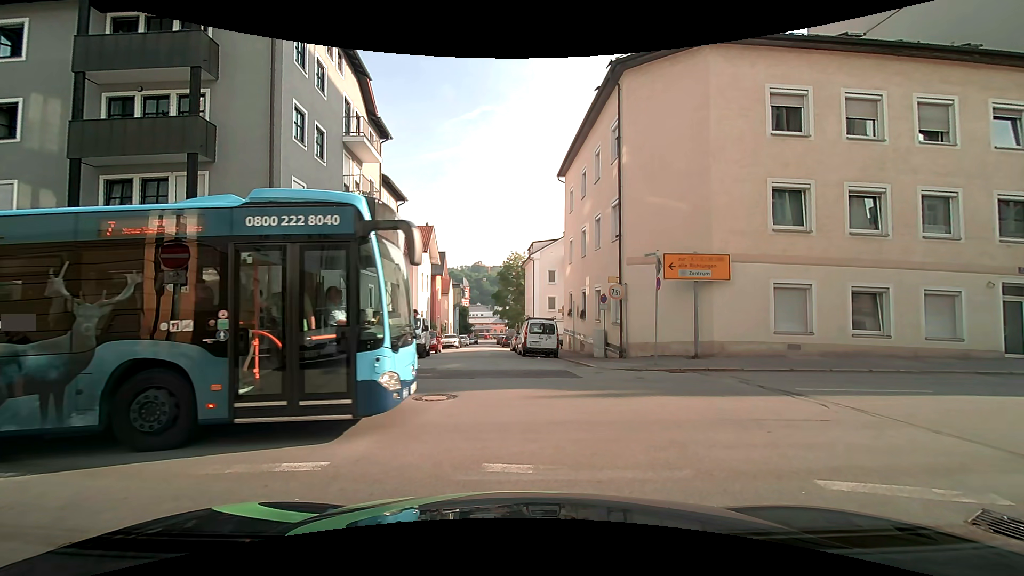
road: residential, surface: asphalt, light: Day
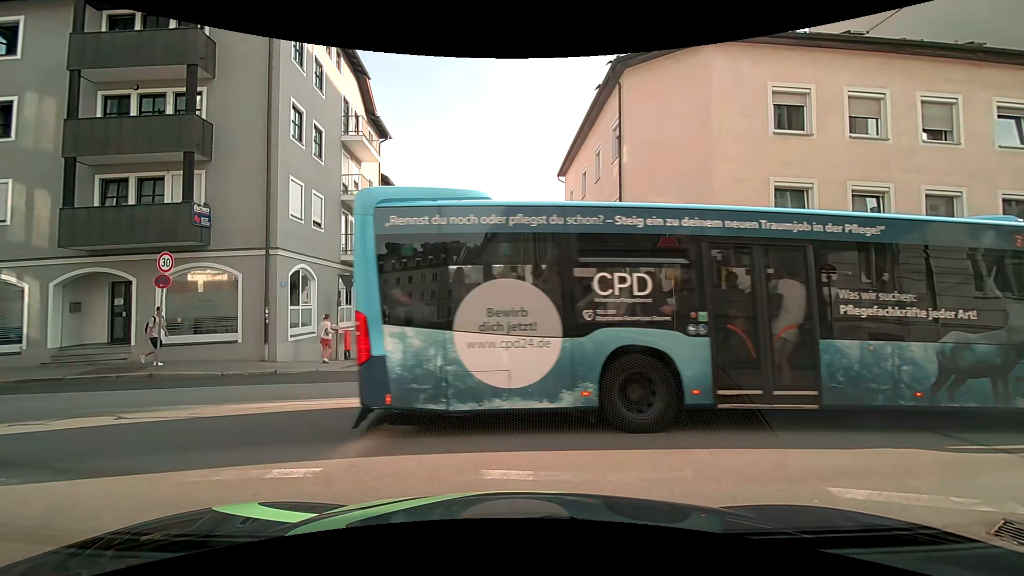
(0.0, +0.1) m; 0°
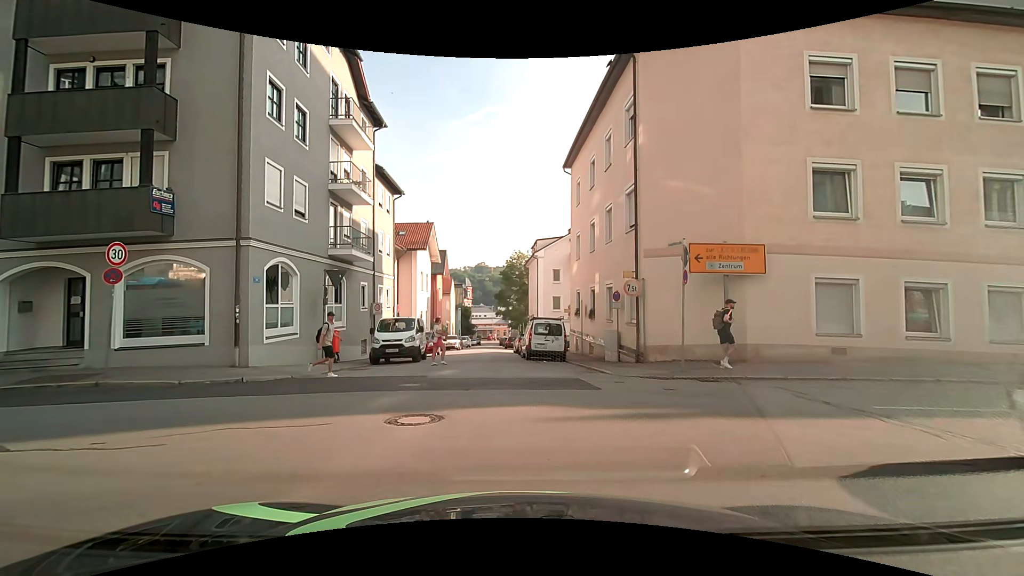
(0.0, +1.9) m; 0°
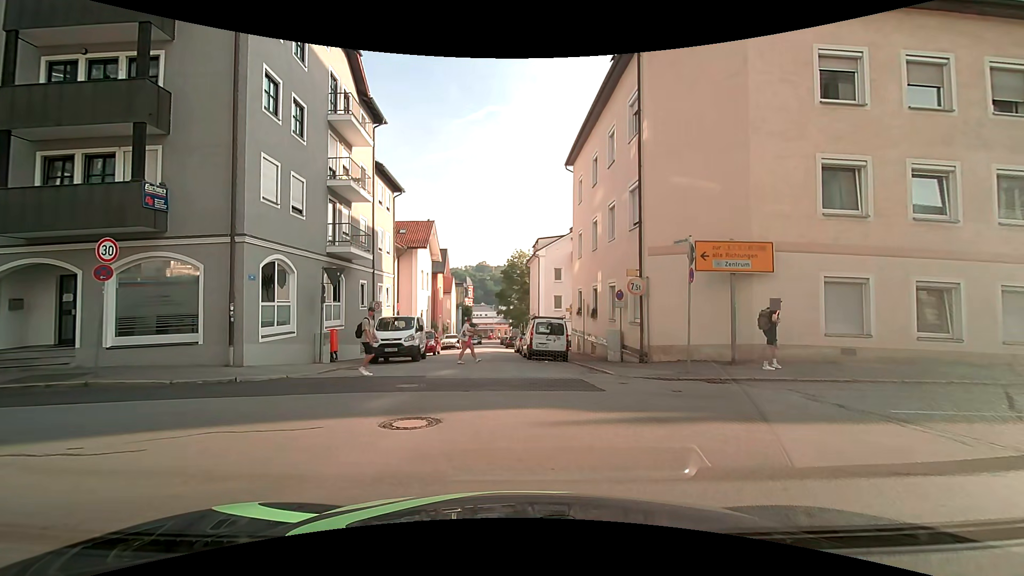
(0.0, +0.3) m; 0°
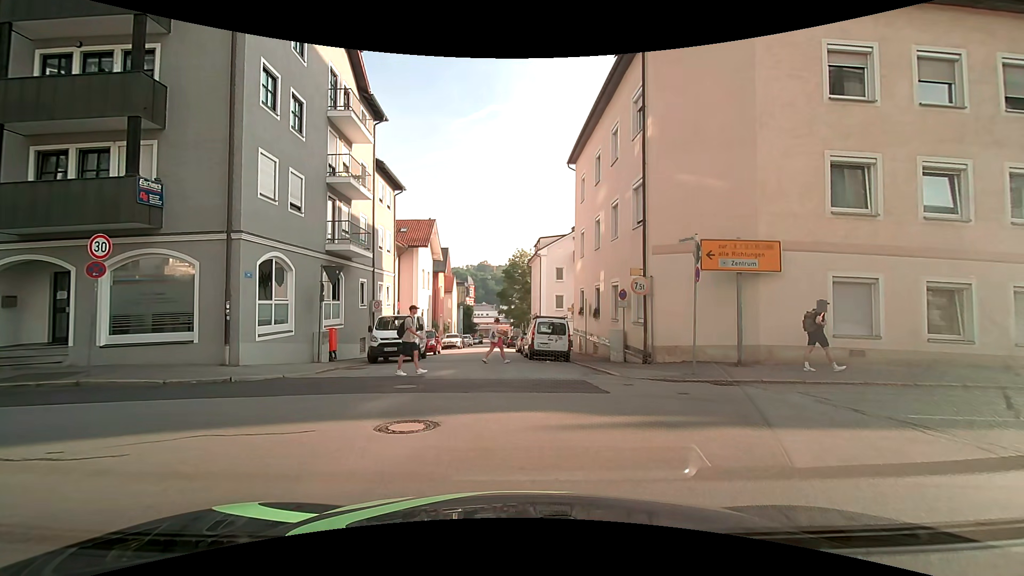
(0.0, +0.3) m; 0°
